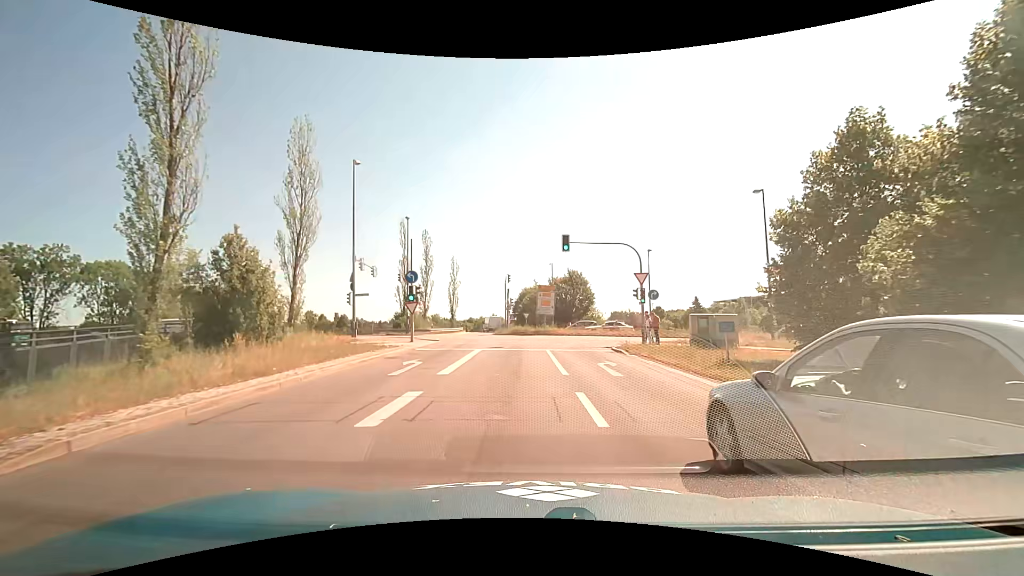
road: motorway_link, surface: asphalt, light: Day
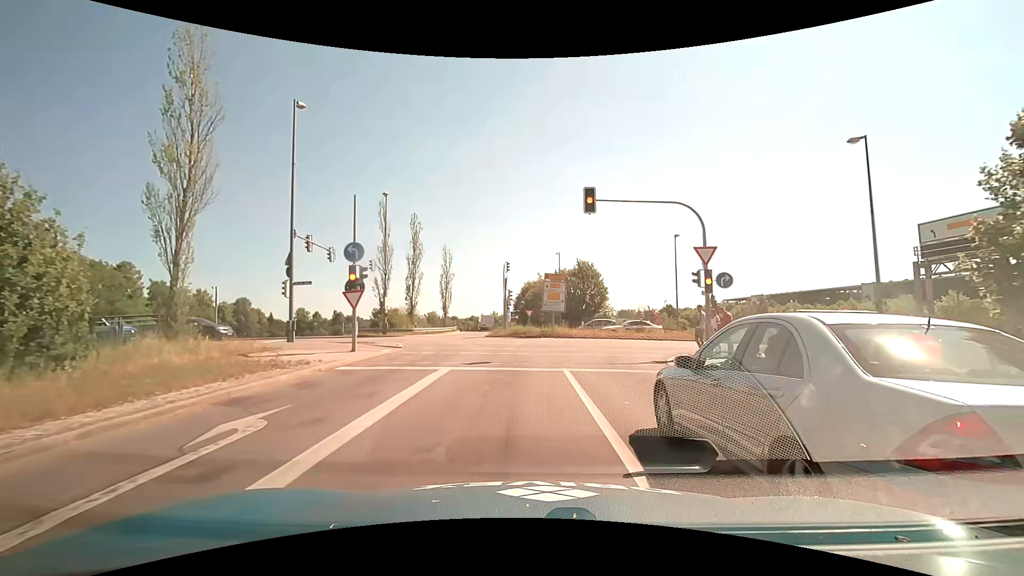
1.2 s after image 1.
(-0.1, +9.3) m; -1°
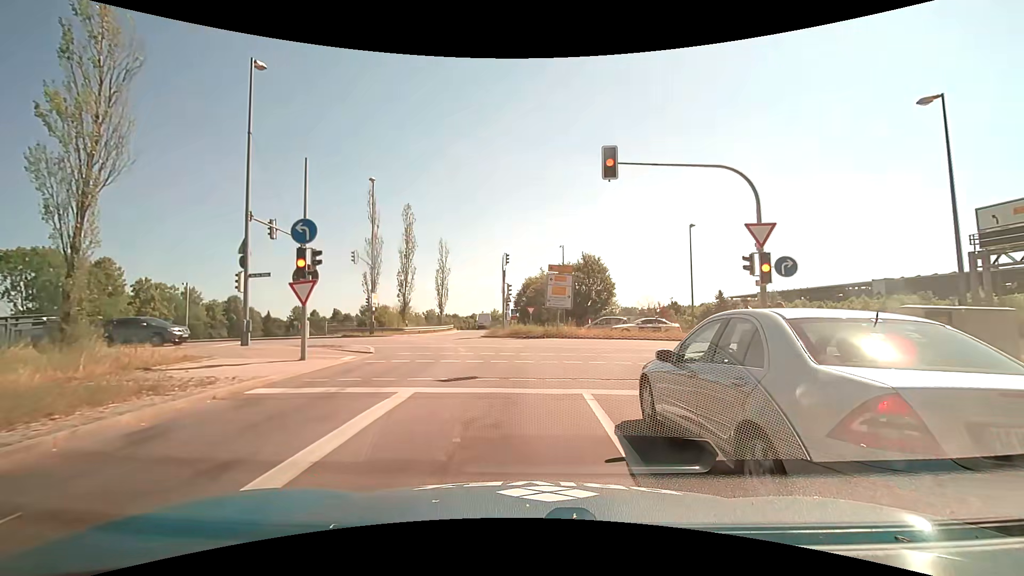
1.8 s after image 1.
(0.0, +4.1) m; 0°
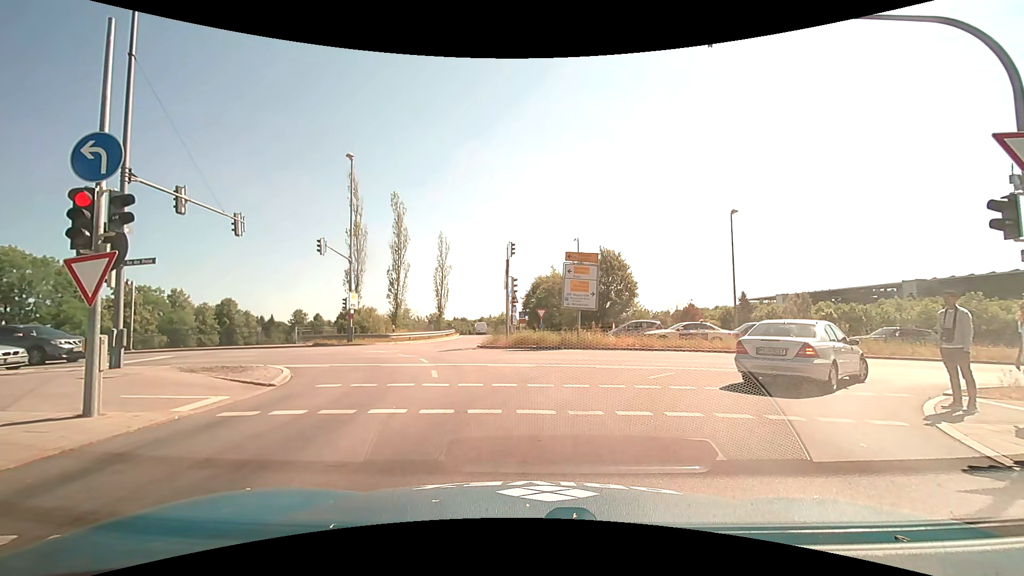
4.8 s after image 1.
(-0.1, +6.7) m; -2°
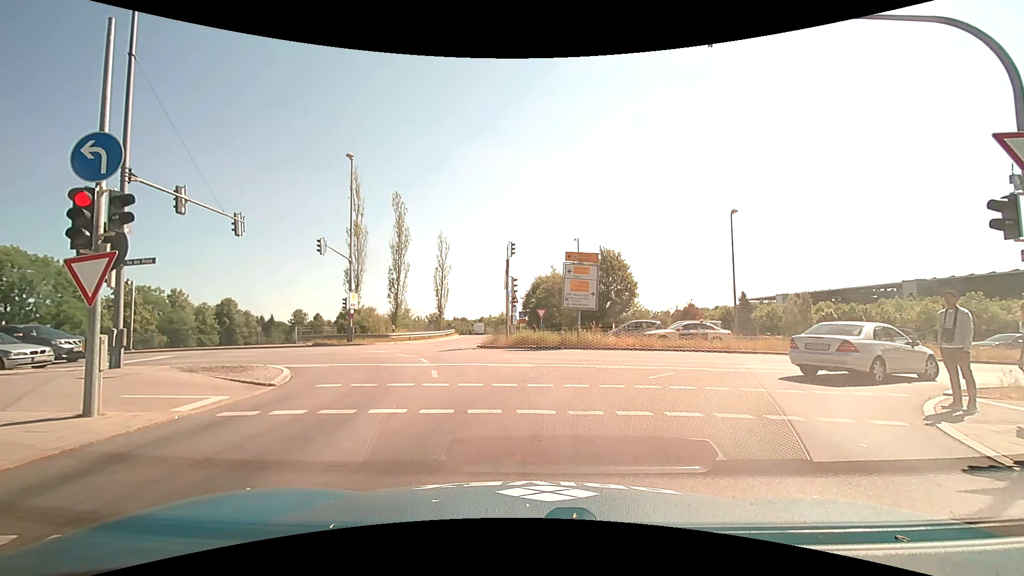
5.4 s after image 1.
(0.0, 0.0) m; 0°
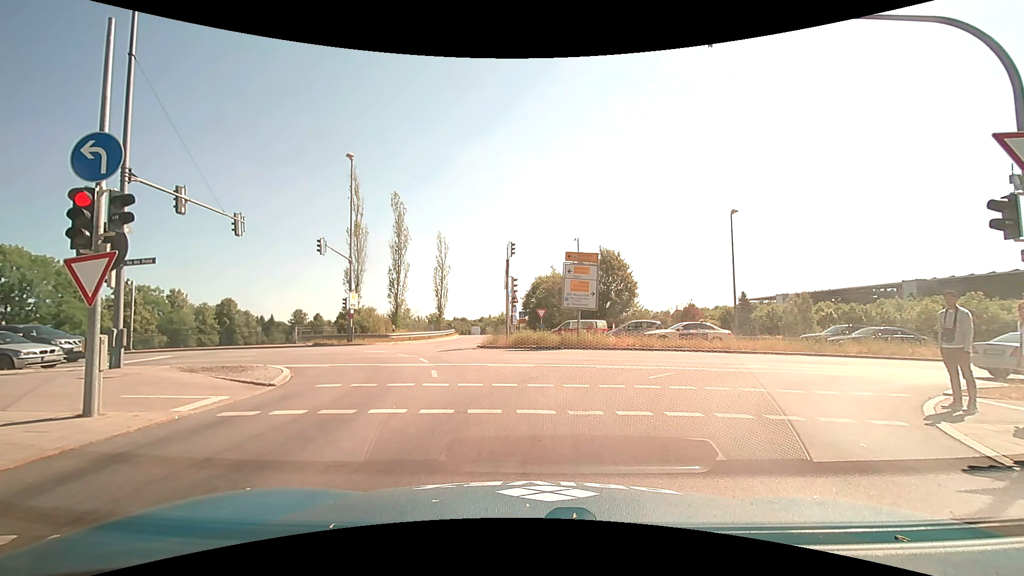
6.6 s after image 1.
(0.0, 0.0) m; 0°
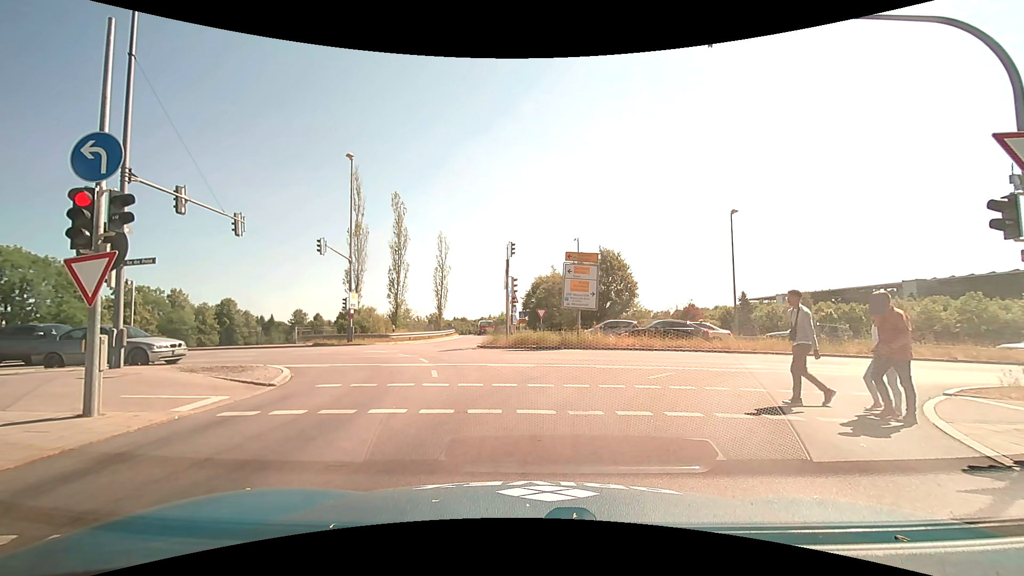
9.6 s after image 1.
(0.0, 0.0) m; 0°
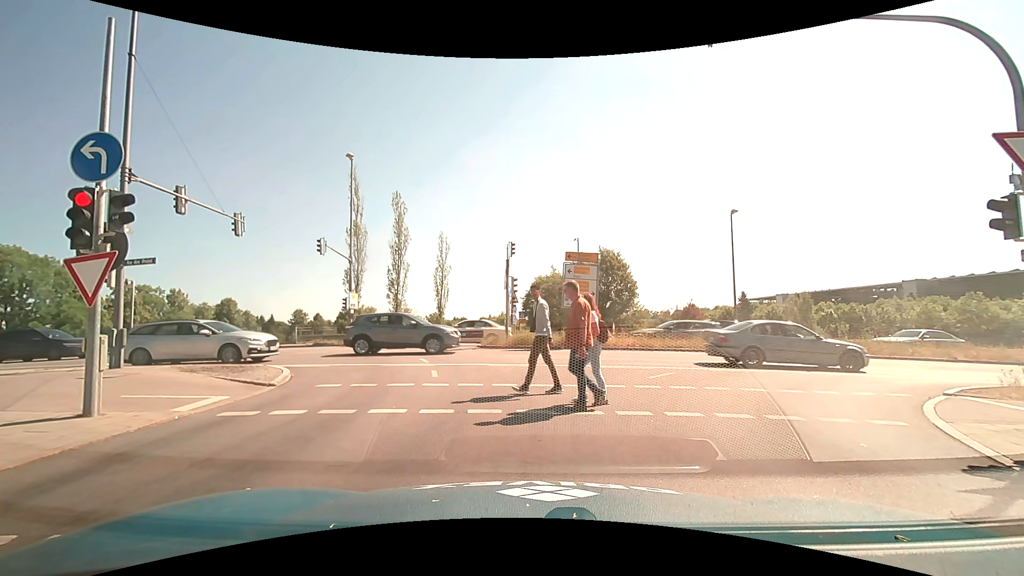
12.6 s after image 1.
(0.0, 0.0) m; 0°
(0, +10) (-2, +20) (-9, +27) (-19, +30) (-29, +31) (-39, +32) (-49, +32) (-59, +32) (-69, +31) (-79, +31) m
